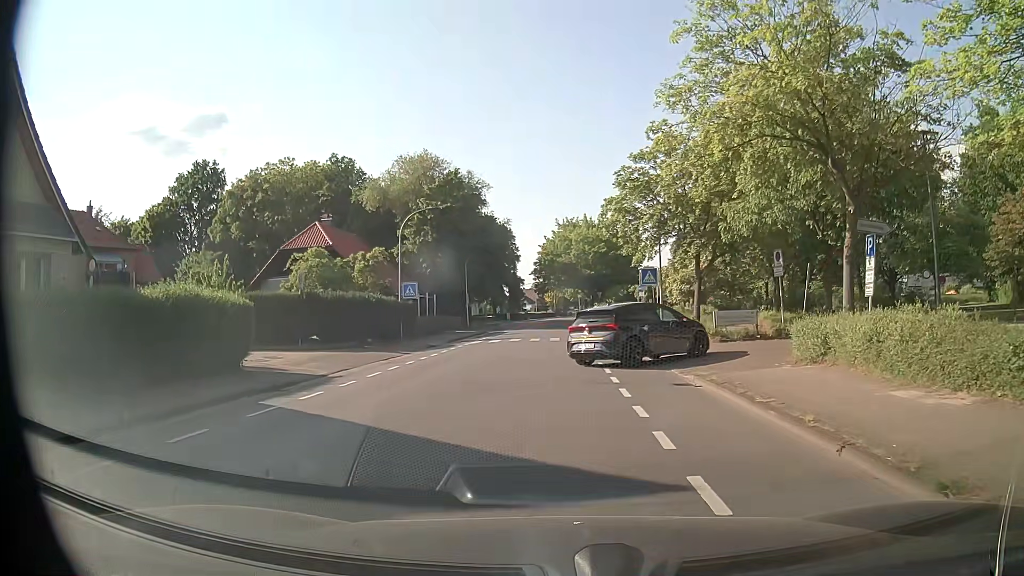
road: unclassified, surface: asphalt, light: Day
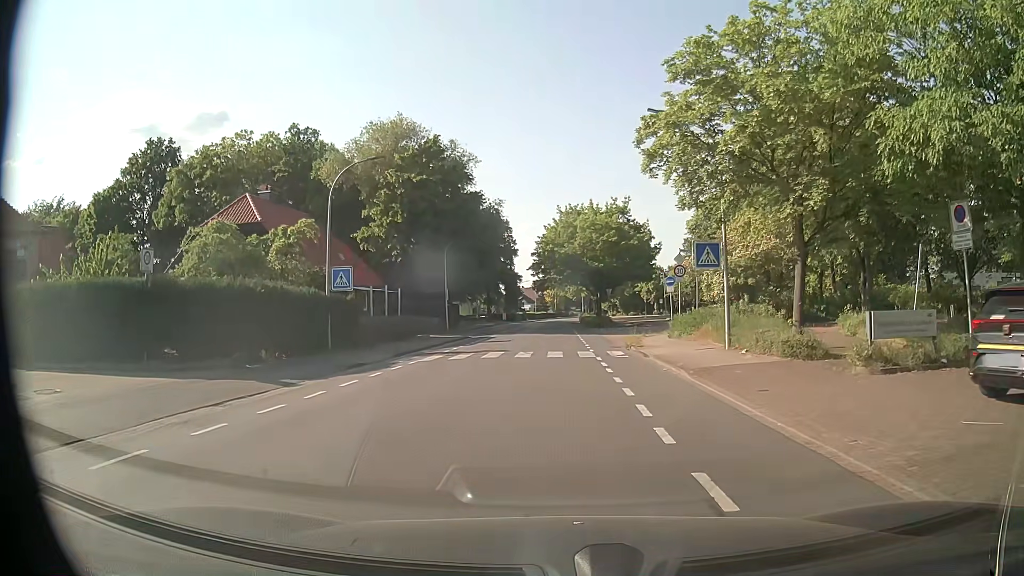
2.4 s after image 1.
(+0.3, +12.5) m; +2°
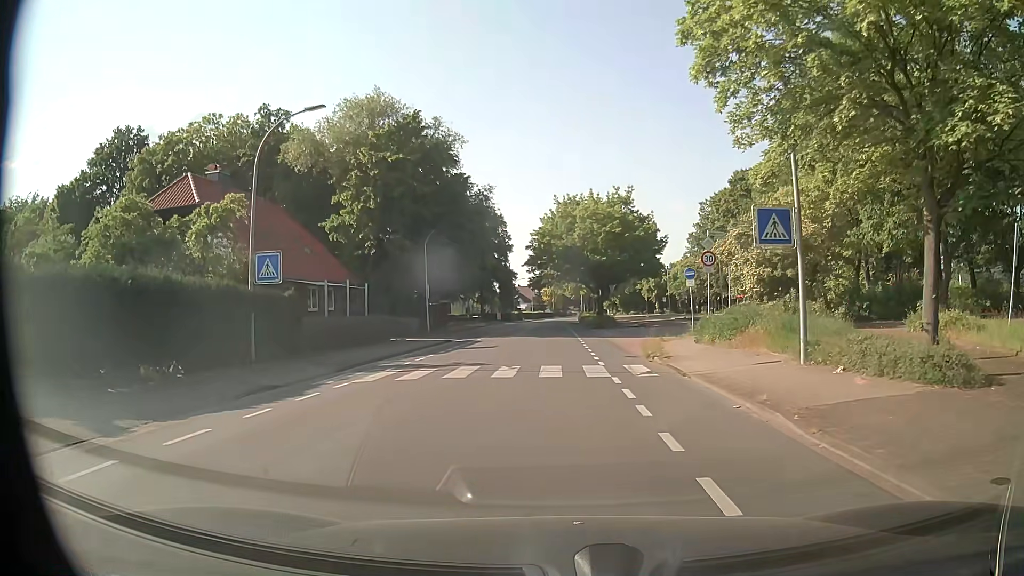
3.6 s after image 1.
(0.0, +6.7) m; 0°
(0, +10) (0, +20) (0, +30) (-1, +40) (-1, +50) (-1, +60) (-1, +70) (-1, +80) (-1, +90) (-1, +100) m
